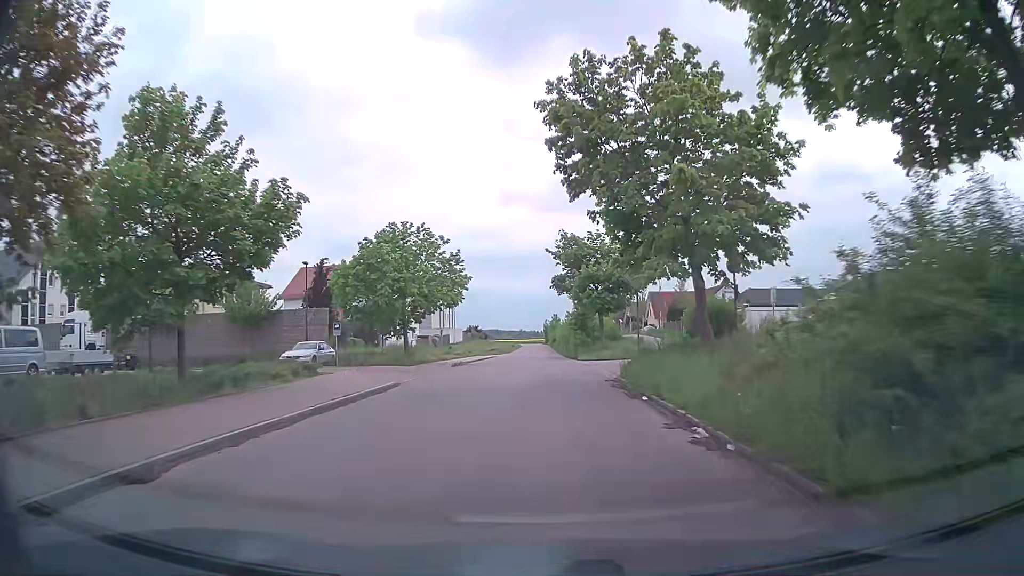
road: residential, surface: asphalt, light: Day
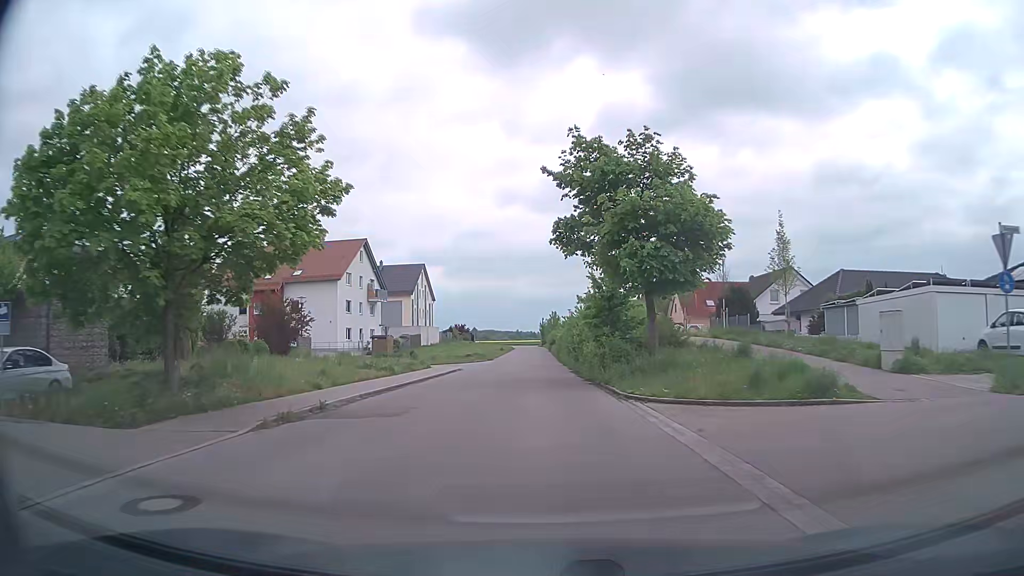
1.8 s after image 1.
(0.0, +22.6) m; 0°
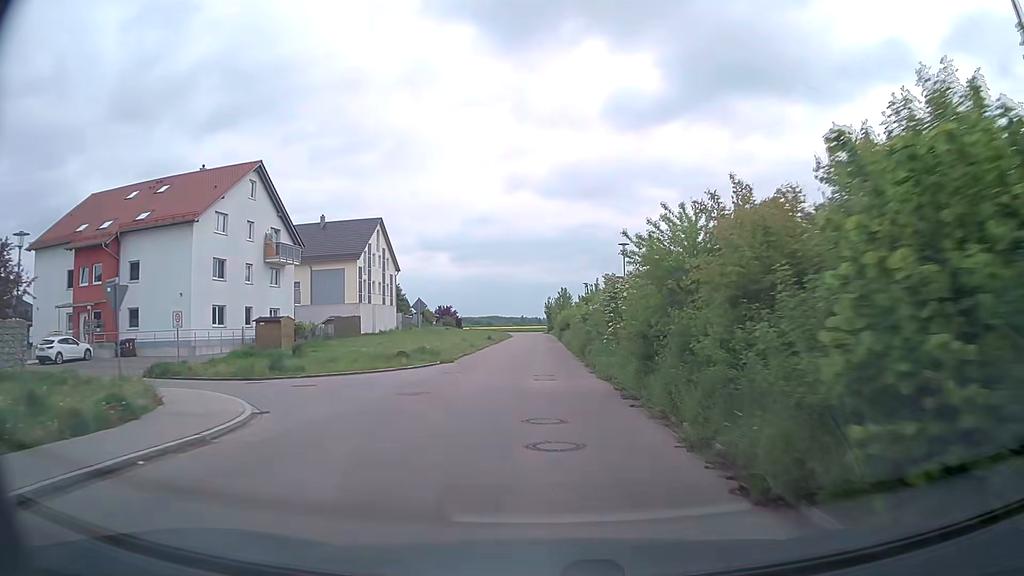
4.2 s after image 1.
(-0.2, +31.0) m; 0°
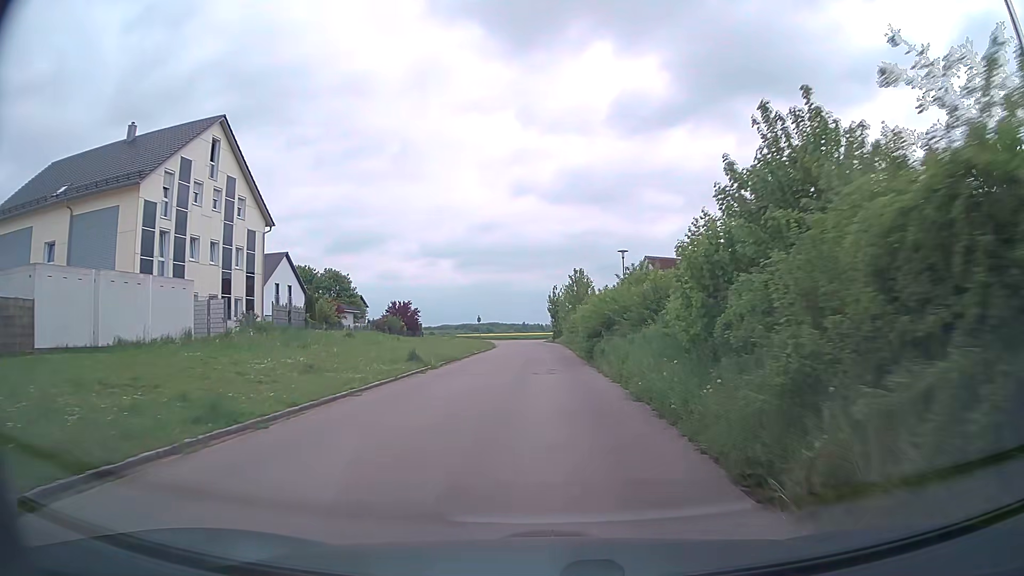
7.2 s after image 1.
(-0.2, +38.8) m; 0°
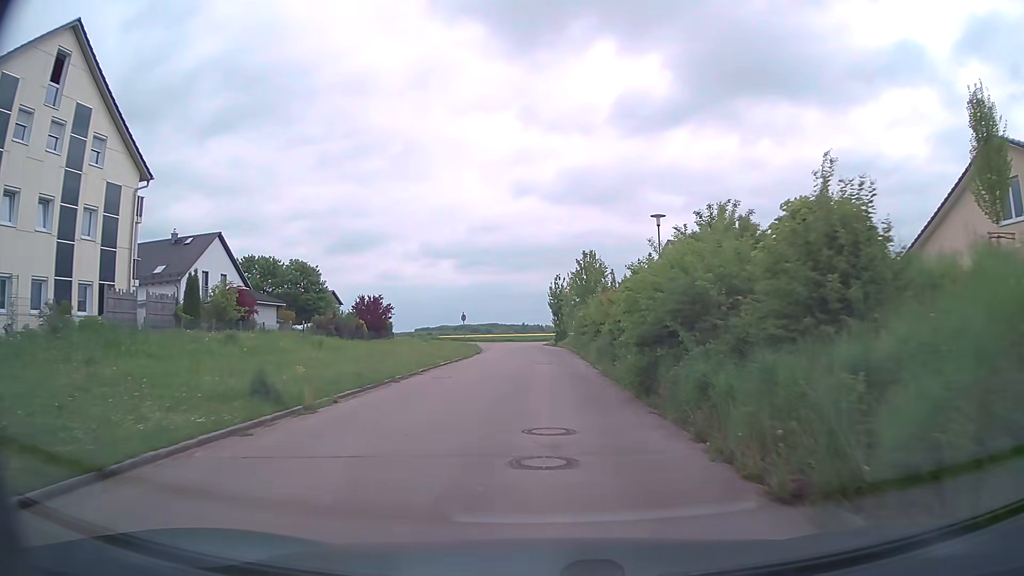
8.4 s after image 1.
(0.0, +14.5) m; 0°
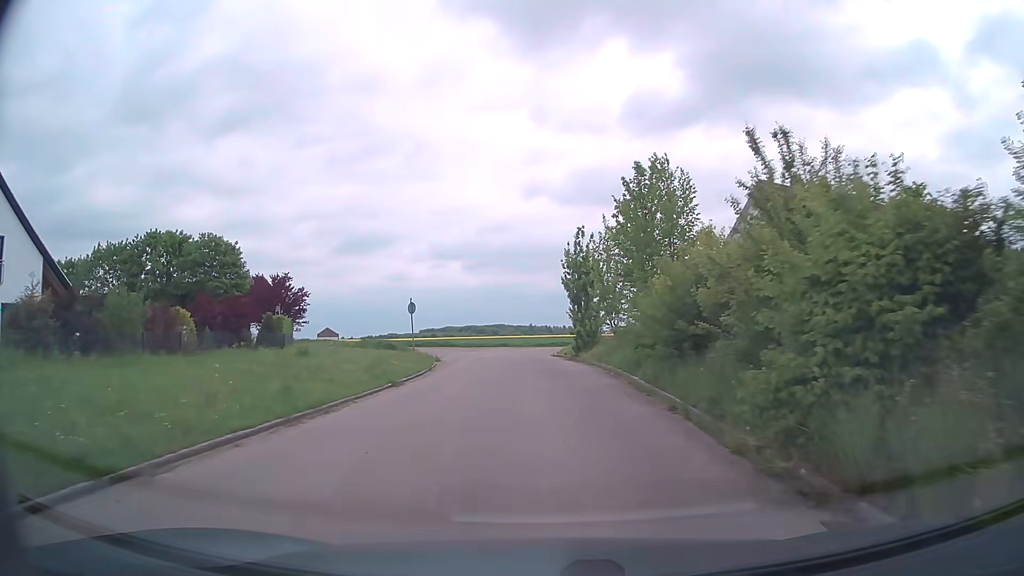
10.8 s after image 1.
(+0.1, +26.7) m; -1°
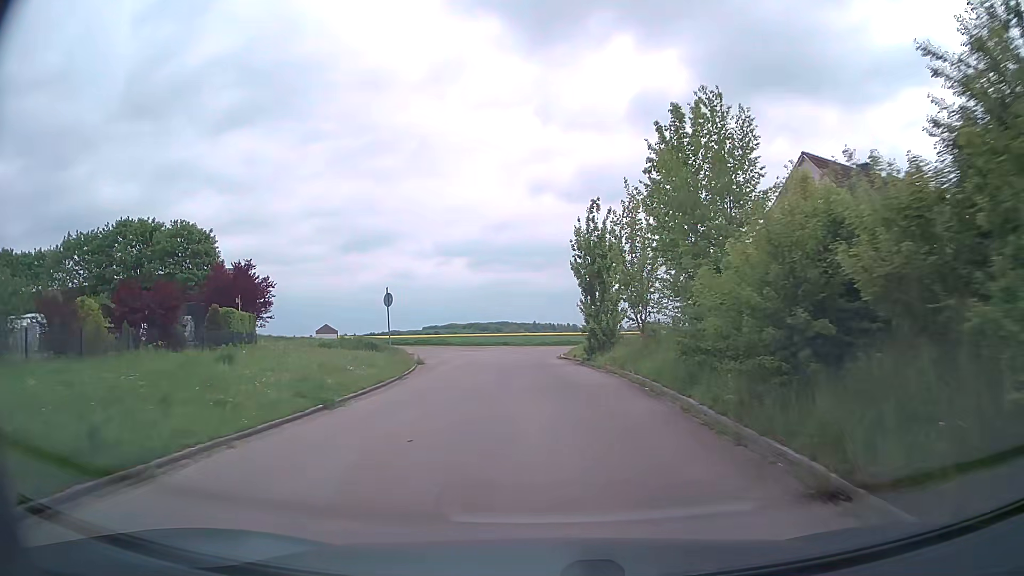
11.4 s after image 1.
(0.0, +6.2) m; 0°
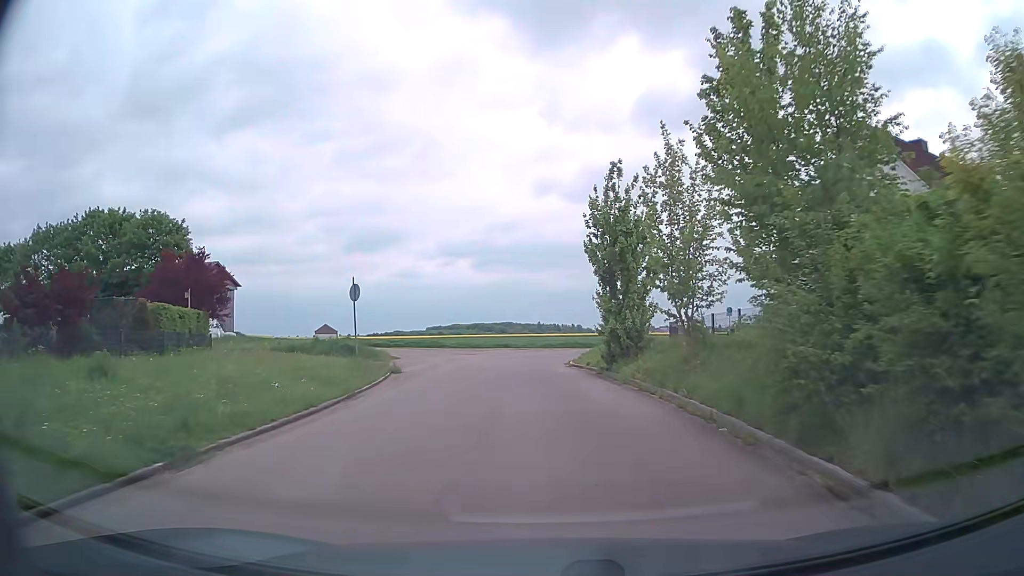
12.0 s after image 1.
(0.0, +5.8) m; -1°
(0, +10) (0, +20) (0, +30) (+3, +40) (+8, +48) (+17, +52) (+25, +46) (+33, +40) (+43, +38) (+52, +40) m
